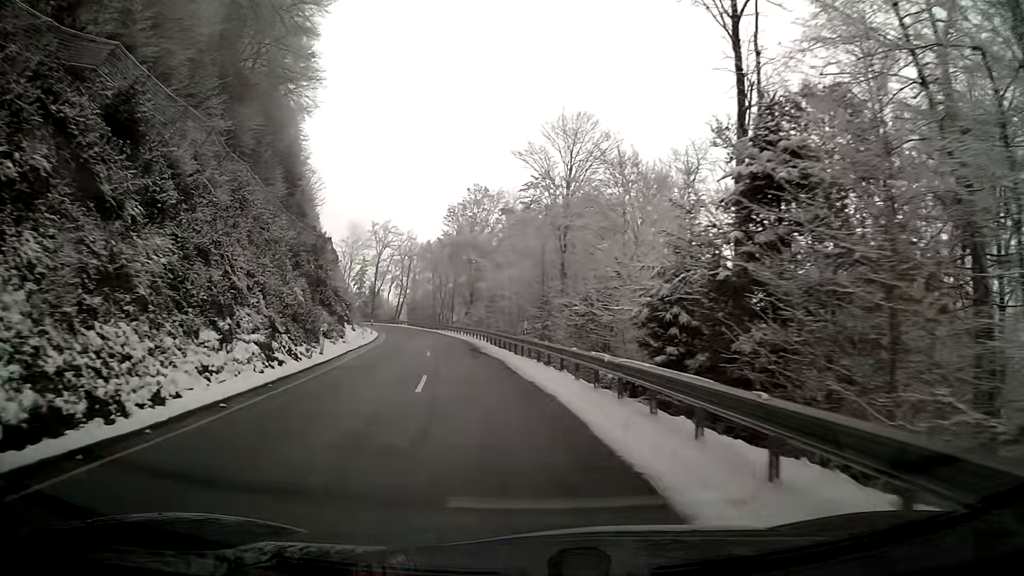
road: secondary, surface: asphalt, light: Day
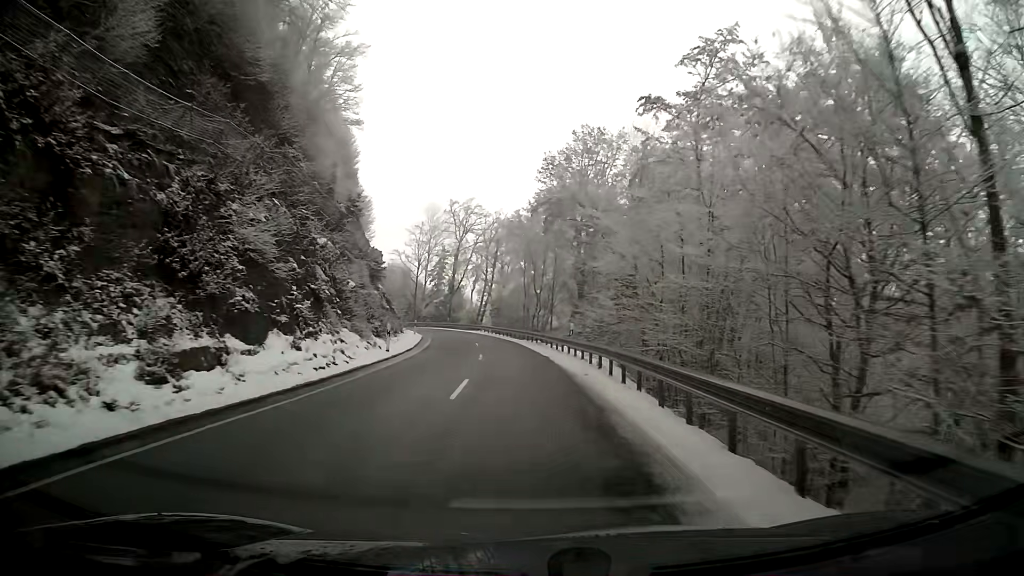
(-2.3, +26.0) m; -9°
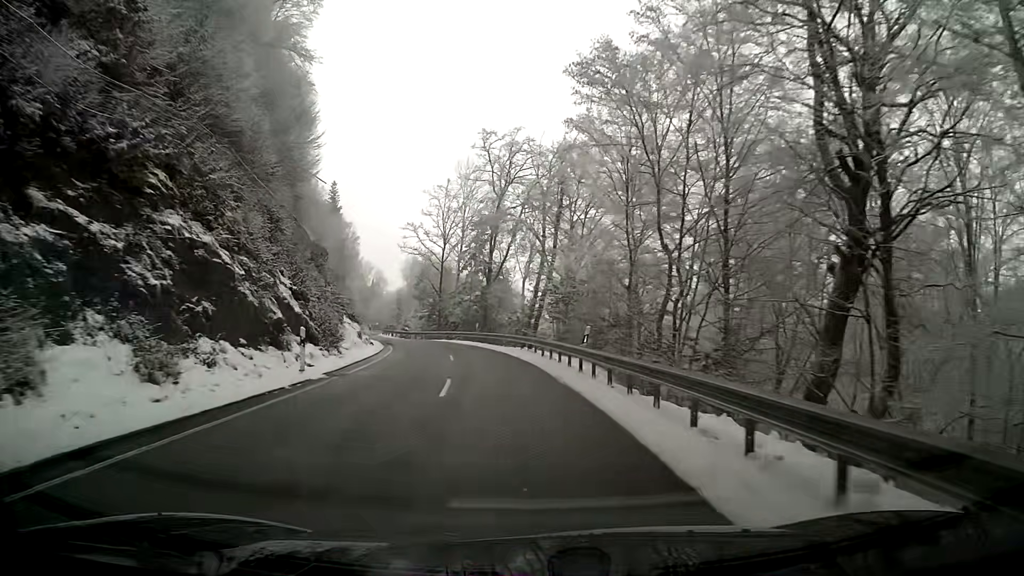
(-1.9, +36.9) m; -7°
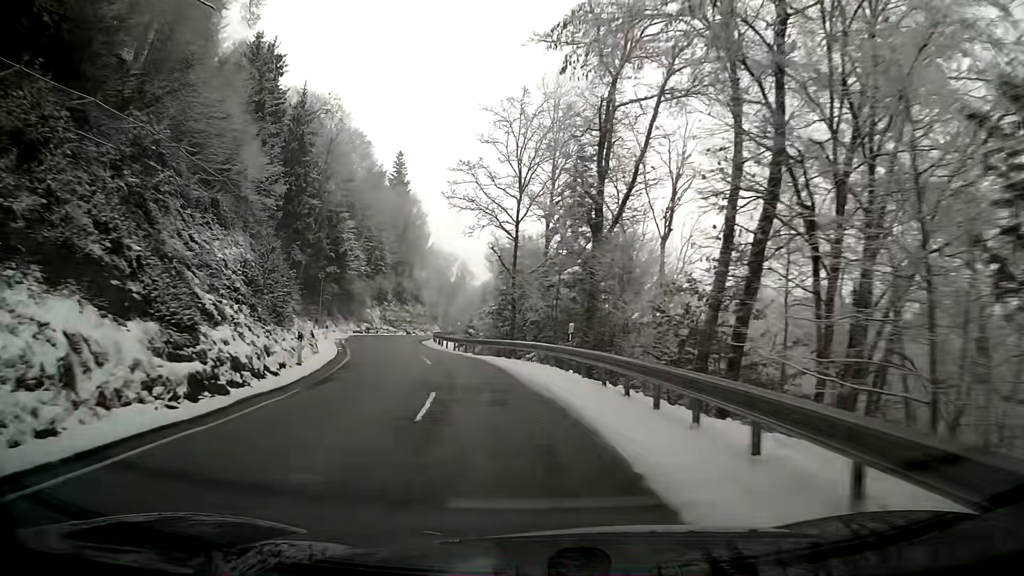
(-1.9, +28.1) m; -9°
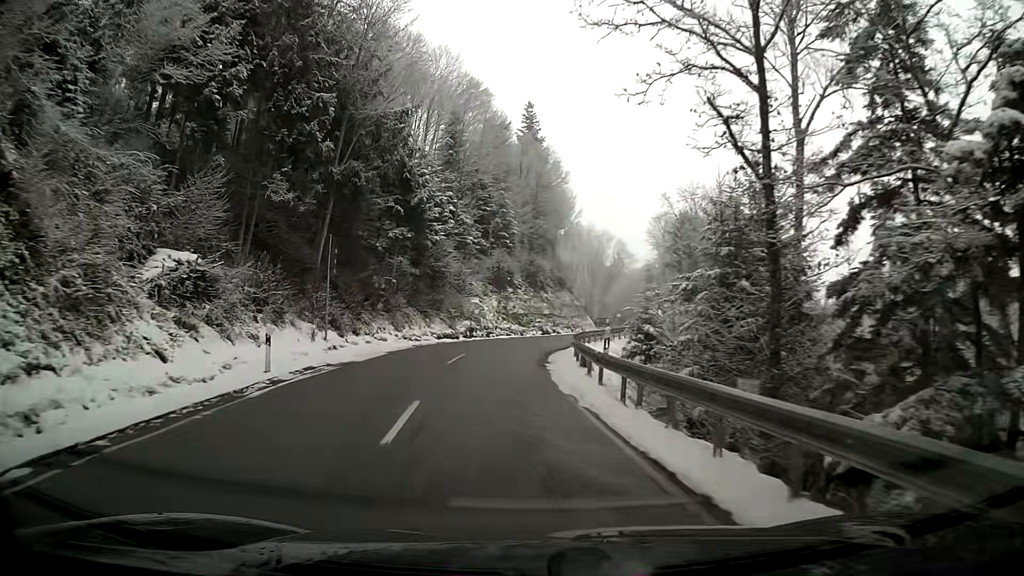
(-2.8, +26.4) m; -12°
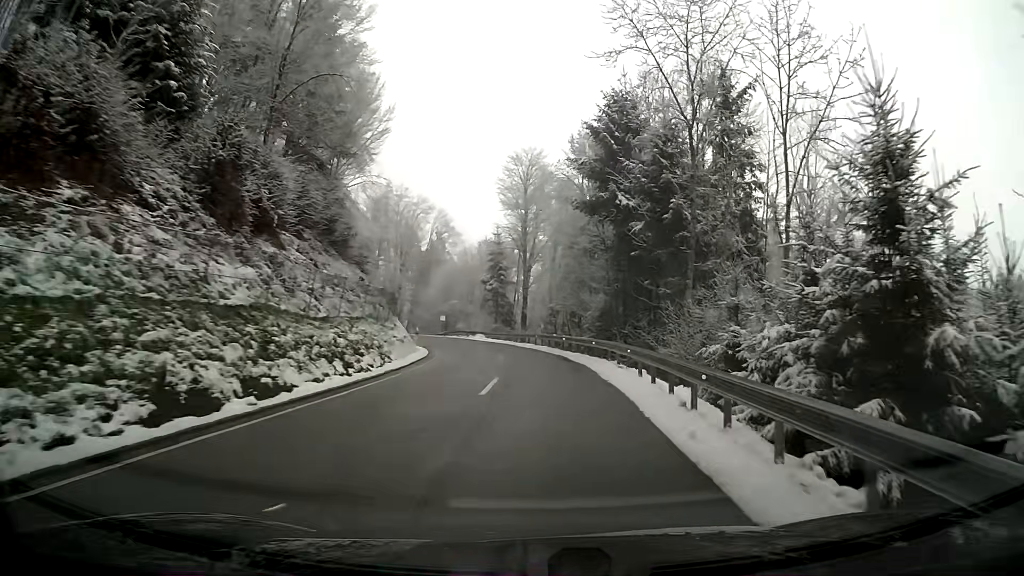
(+4.0, +43.3) m; +16°
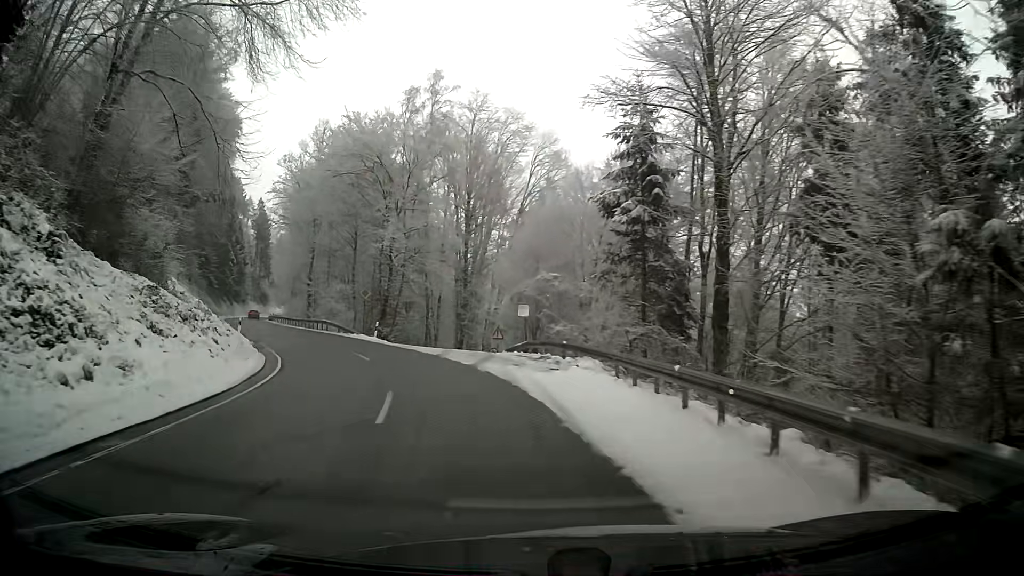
(-2.4, +40.9) m; -14°
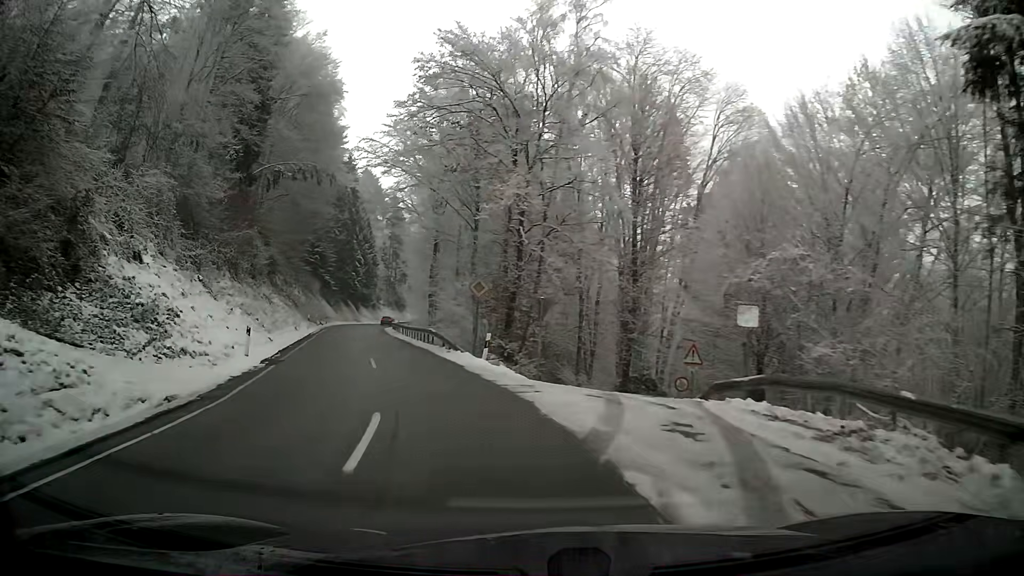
(-1.7, +15.1) m; -14°
